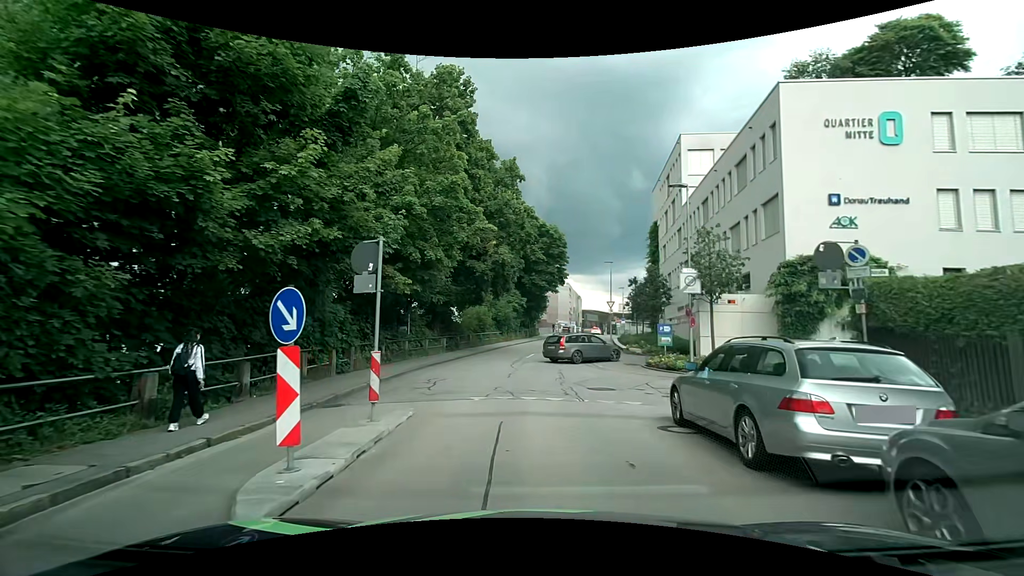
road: residential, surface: asphalt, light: Day
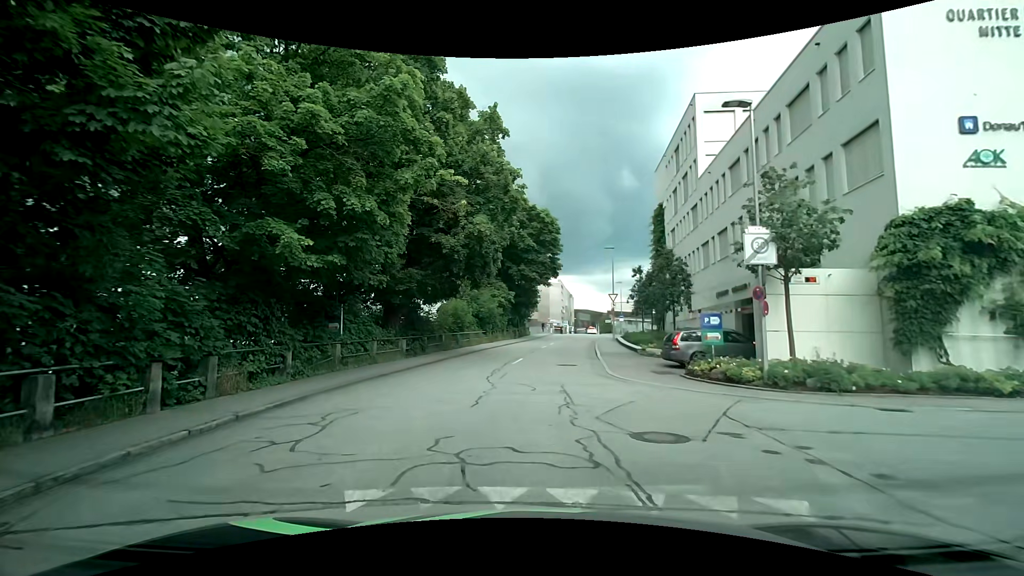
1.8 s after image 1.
(+0.2, +7.3) m; +2°
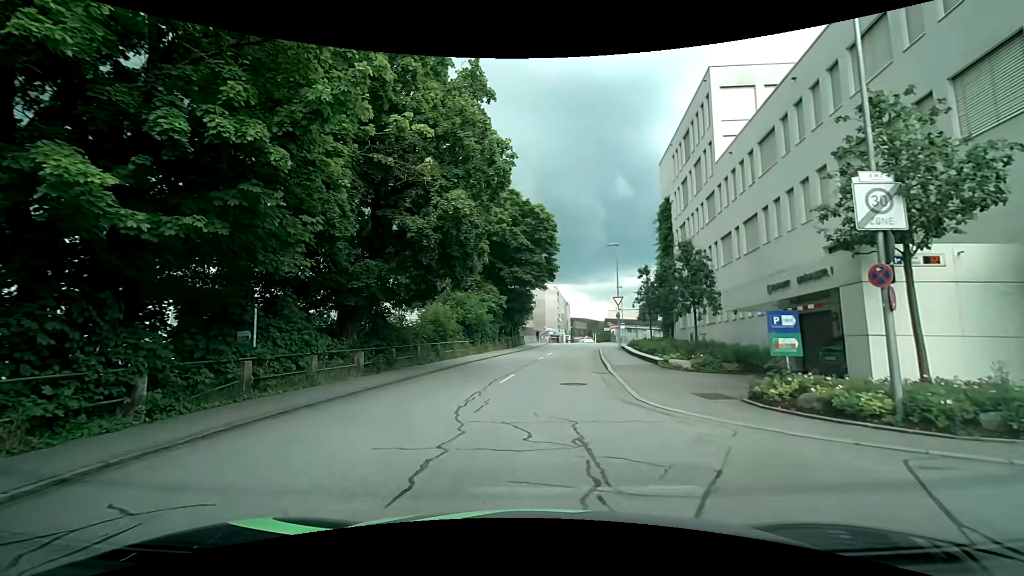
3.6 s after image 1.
(0.0, +4.9) m; +1°
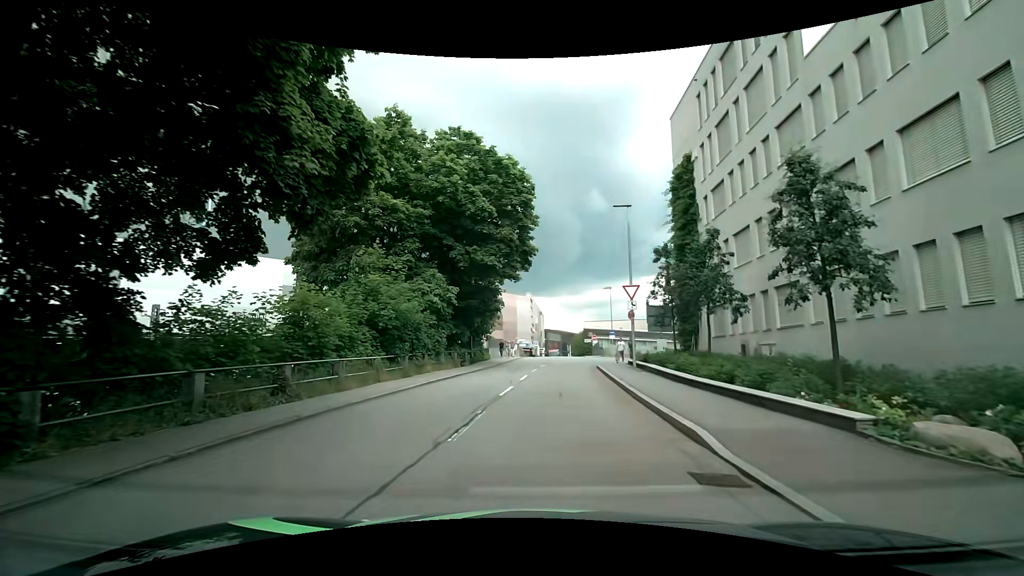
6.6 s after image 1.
(+0.2, +14.4) m; +2°
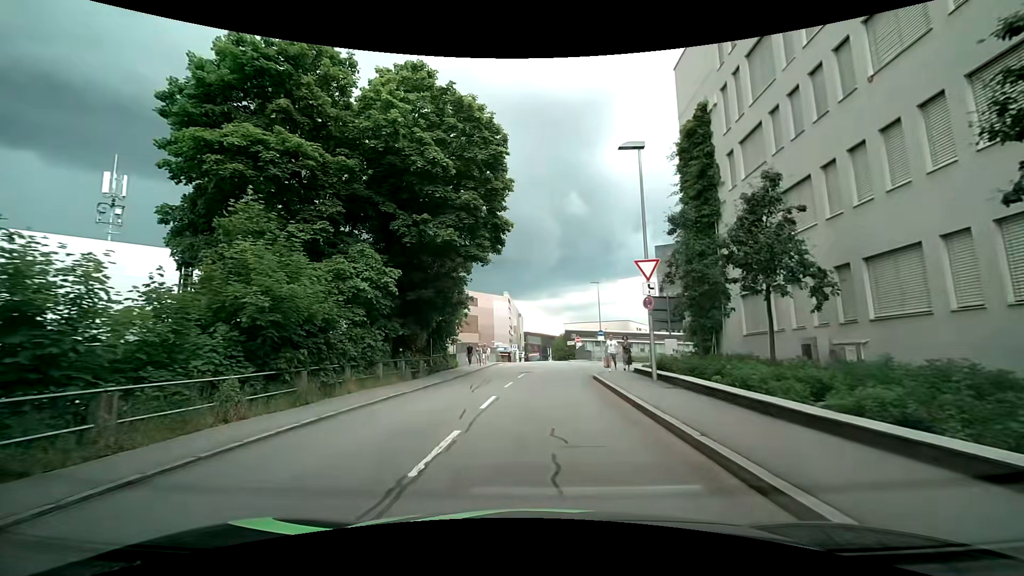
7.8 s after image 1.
(+0.3, +7.7) m; +3°
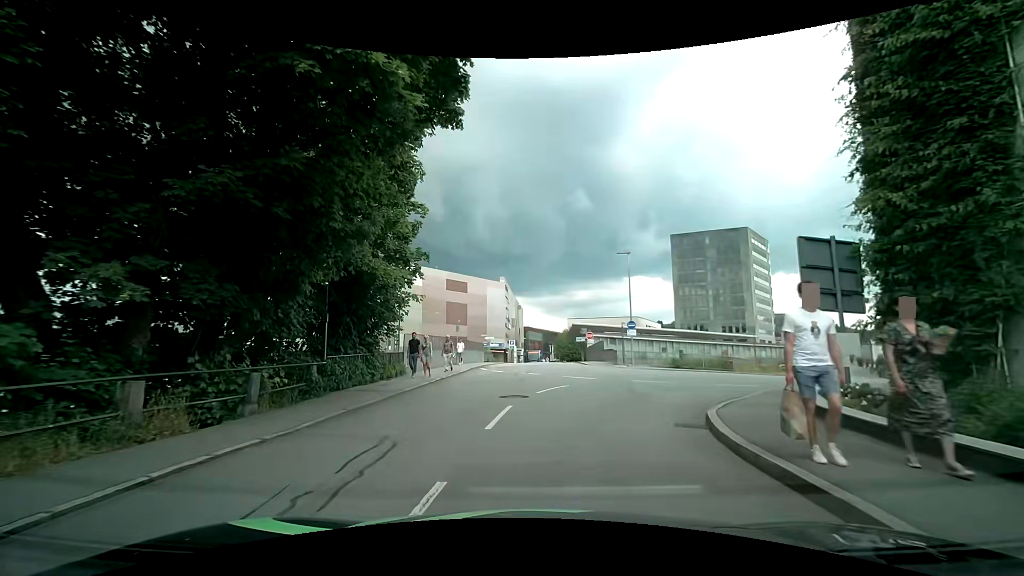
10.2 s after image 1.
(0.0, +15.1) m; 0°
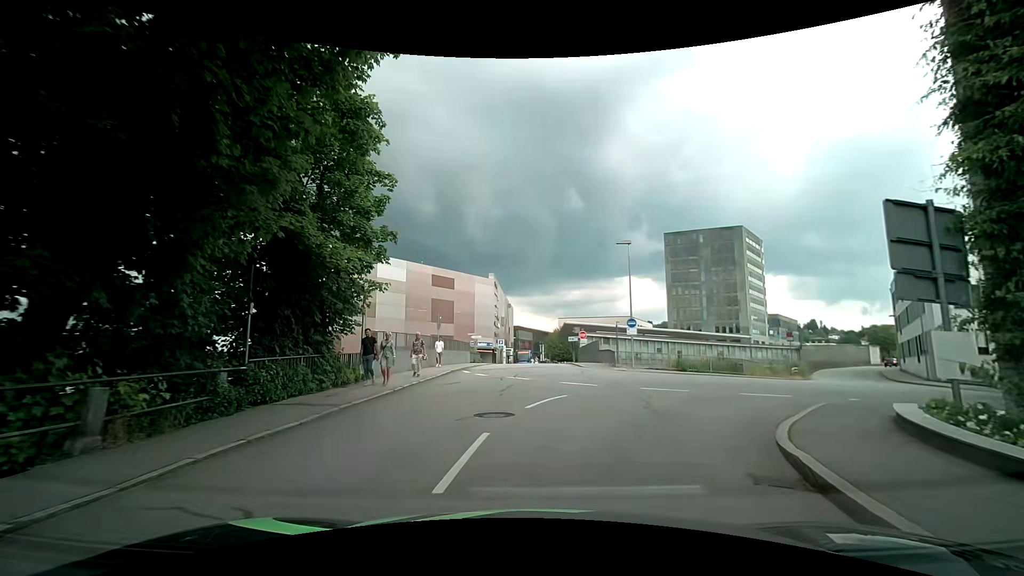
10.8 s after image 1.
(0.0, +3.4) m; +1°
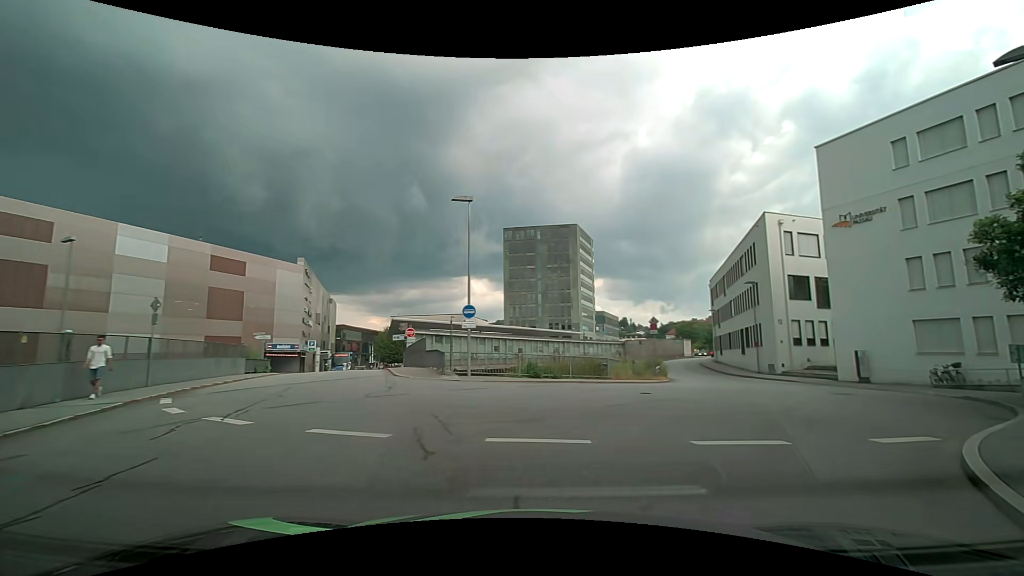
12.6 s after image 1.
(+1.0, +9.8) m; +17°
(+3, +9) (+9, +17) (+13, +26) (+15, +36) (+16, +46) (+19, +56) (+21, +65) (+24, +75) (+28, +84) (+32, +93) m
